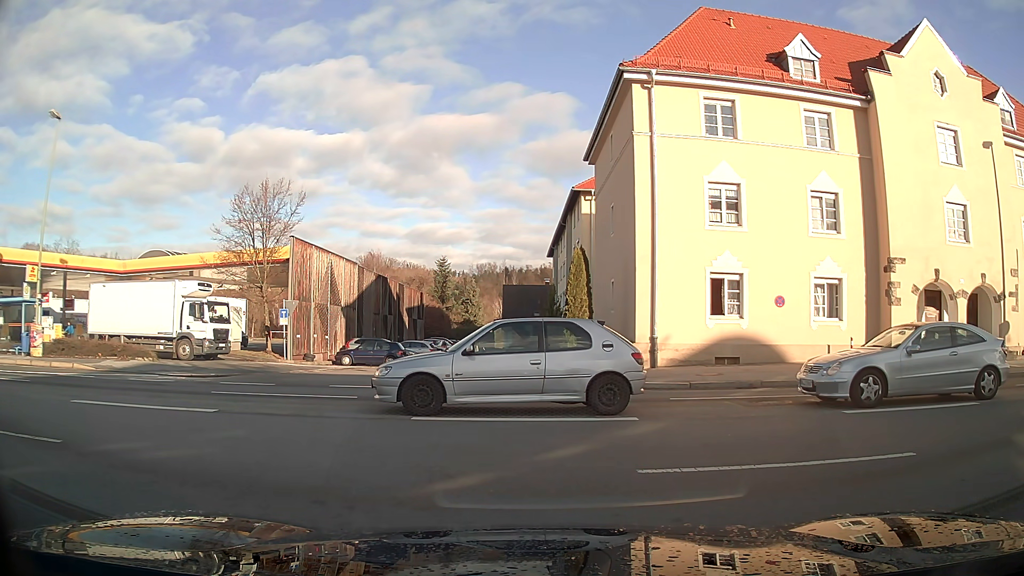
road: residential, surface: asphalt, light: Day
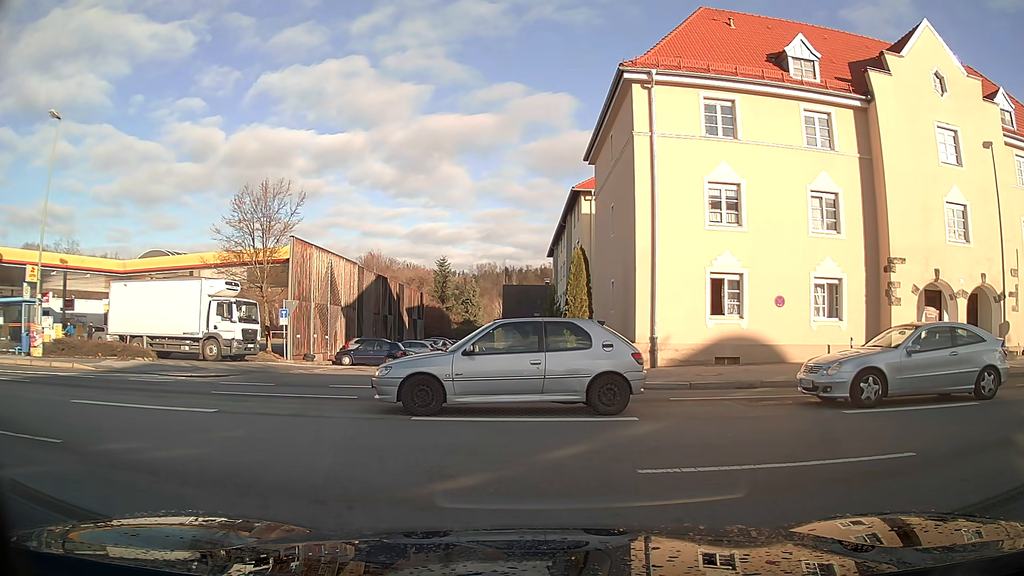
(0.0, 0.0) m; 0°
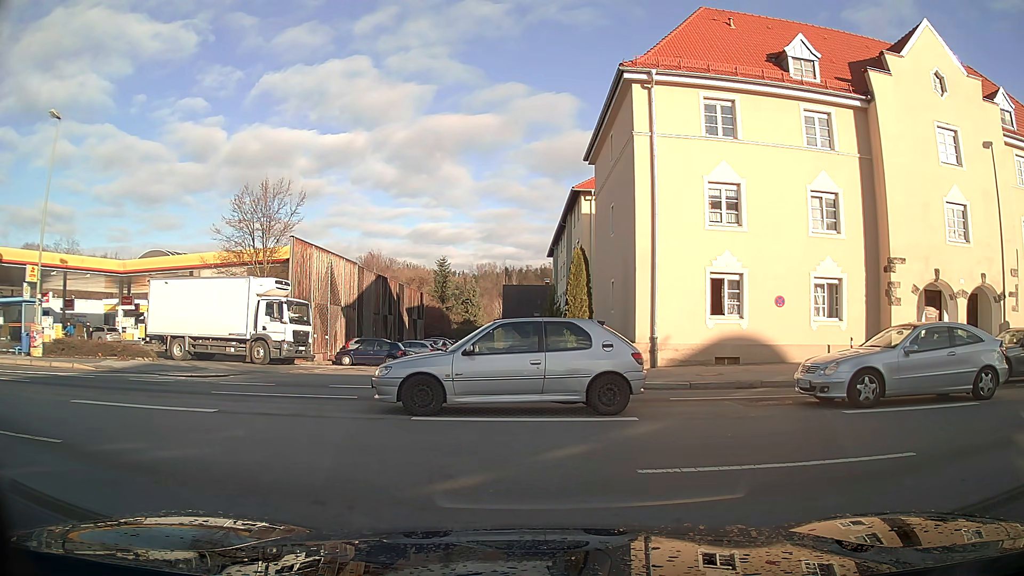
(0.0, 0.0) m; 0°
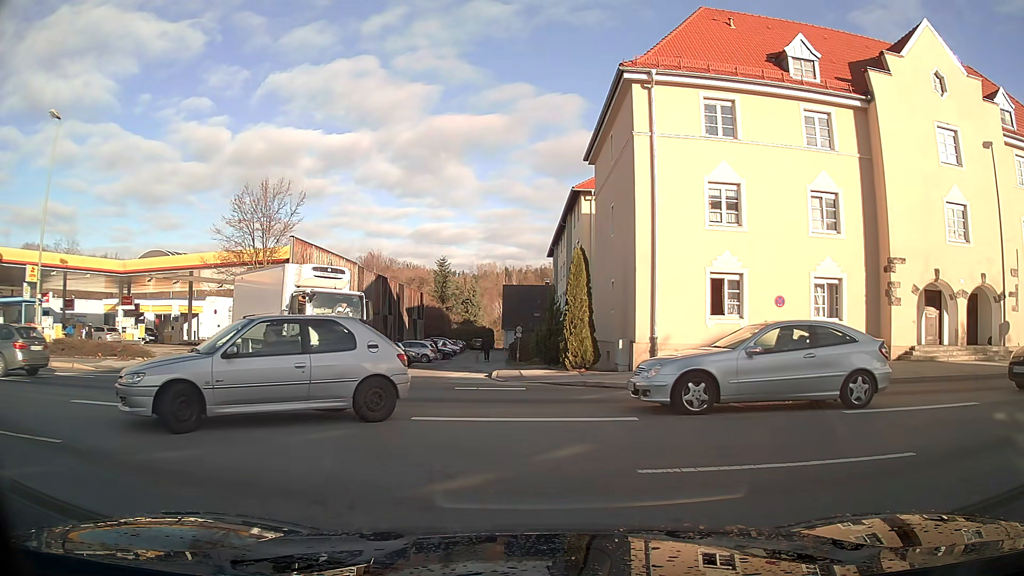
(0.0, 0.0) m; 0°
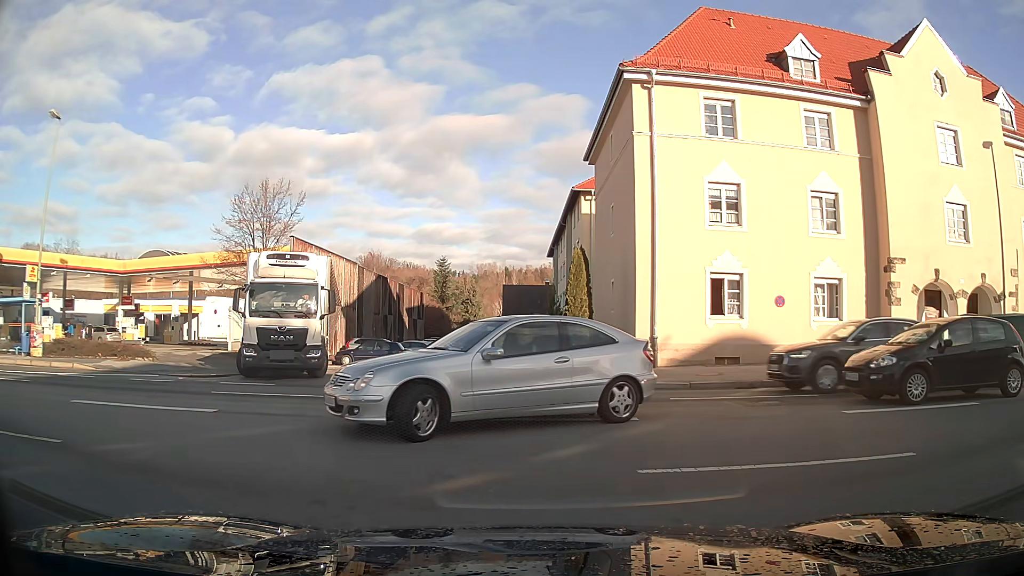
(0.0, 0.0) m; 0°
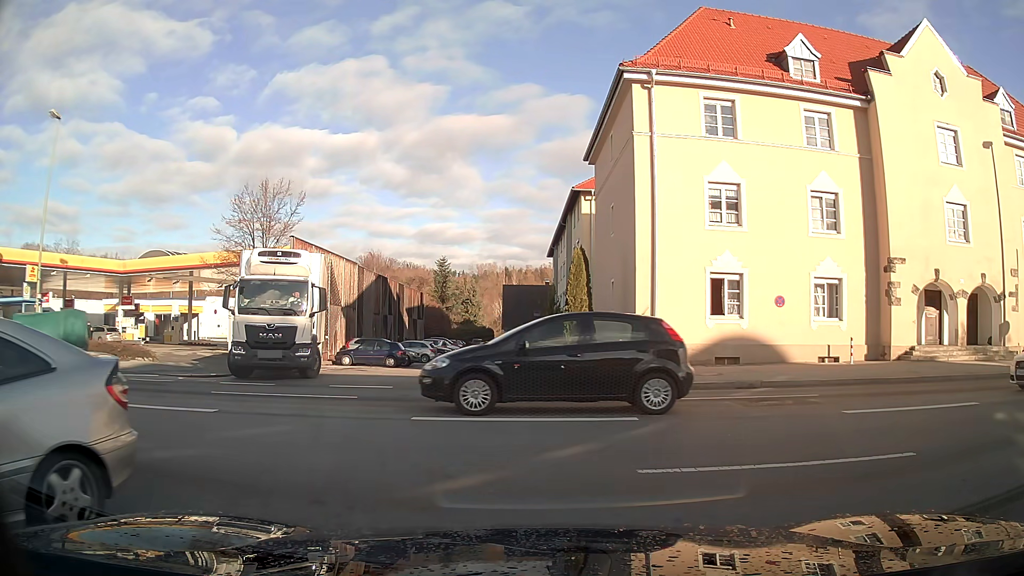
(0.0, 0.0) m; 0°
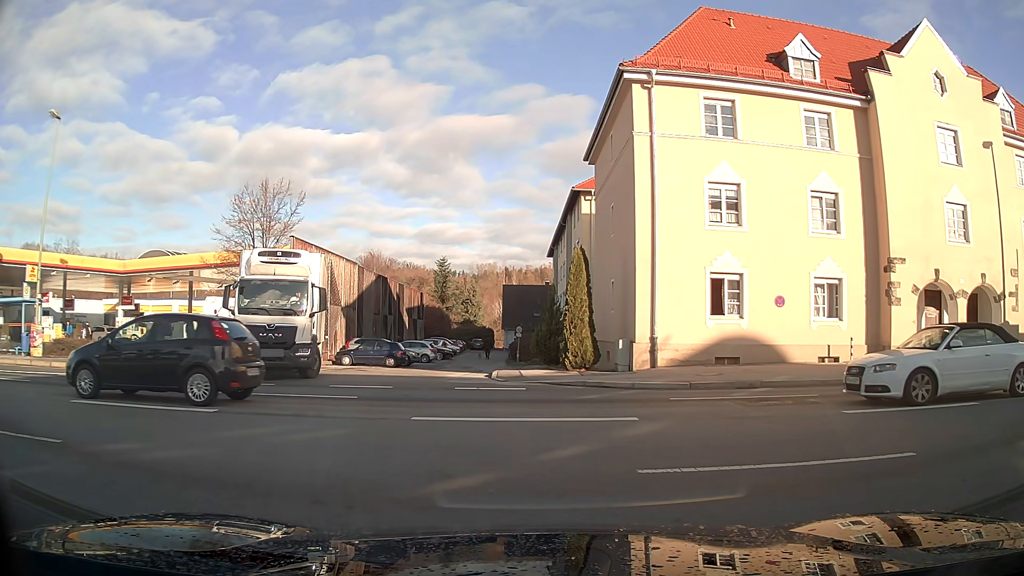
(0.0, 0.0) m; 0°
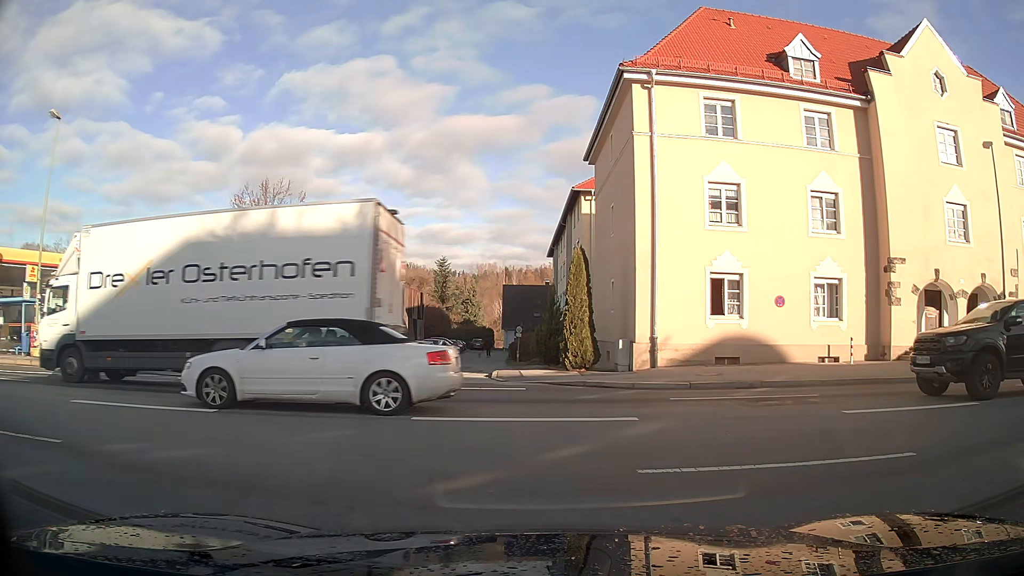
(0.0, 0.0) m; 0°
